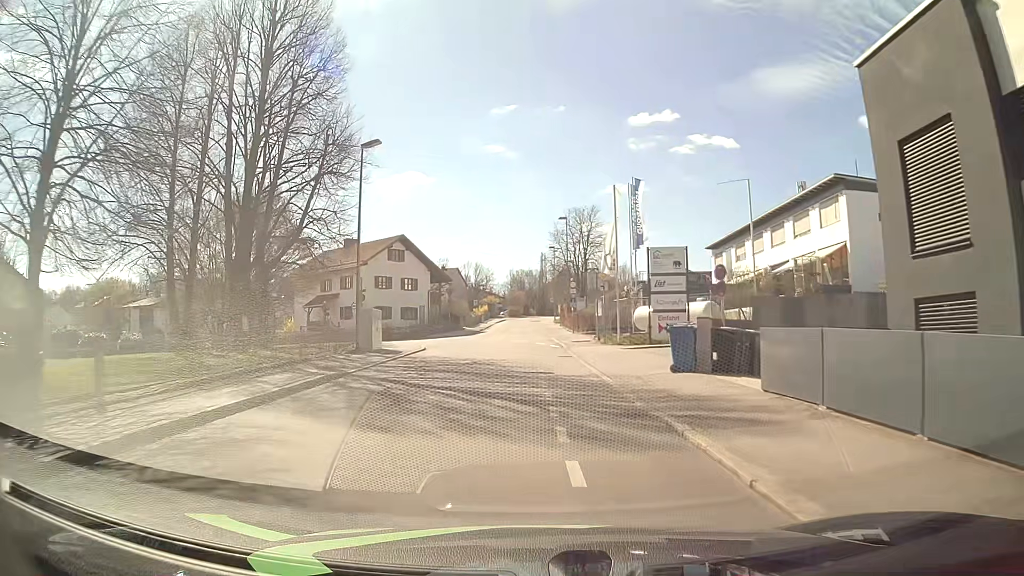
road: residential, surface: asphalt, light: Day
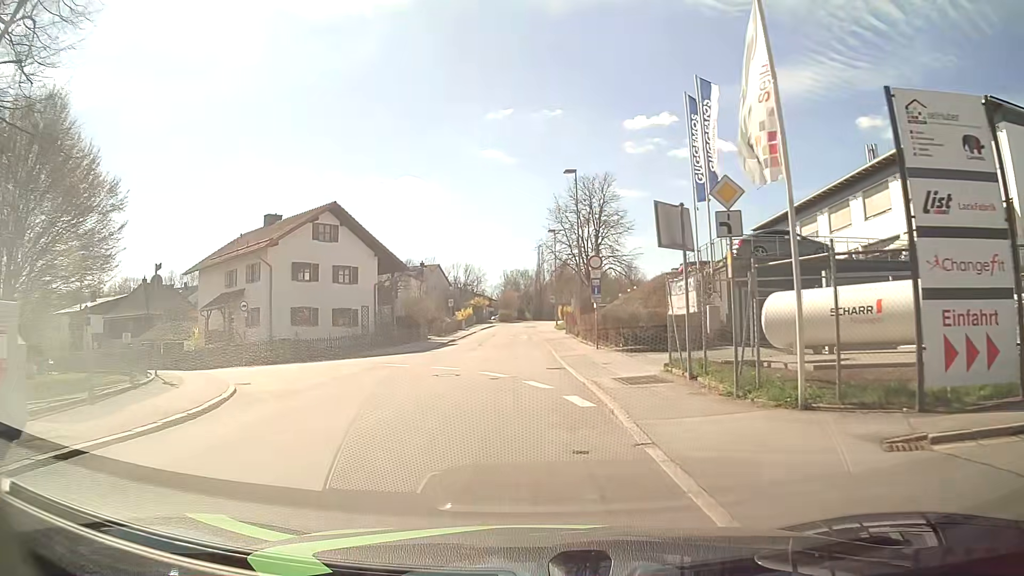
(+0.1, +20.9) m; 0°
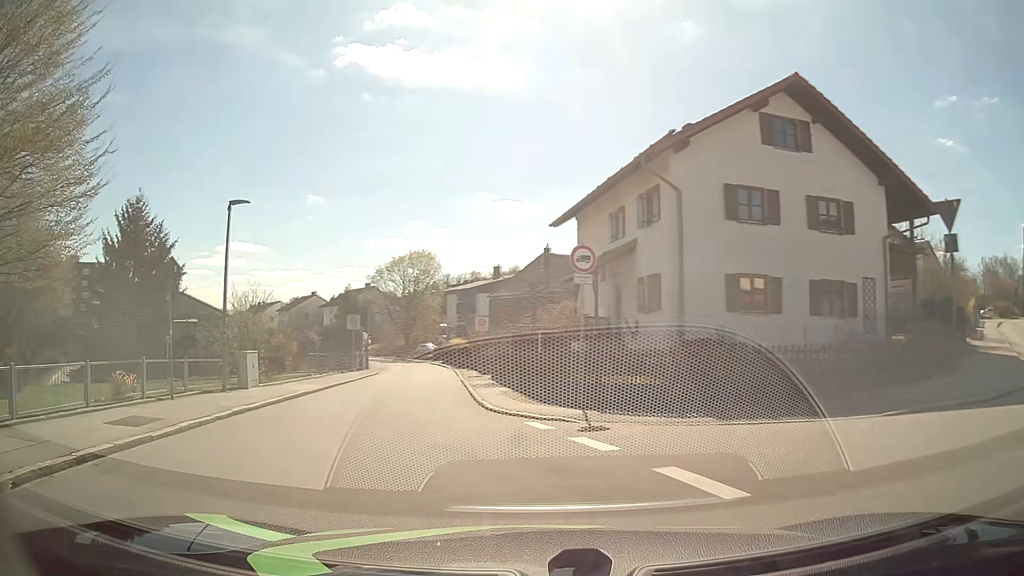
(-5.3, +21.1) m; -40°
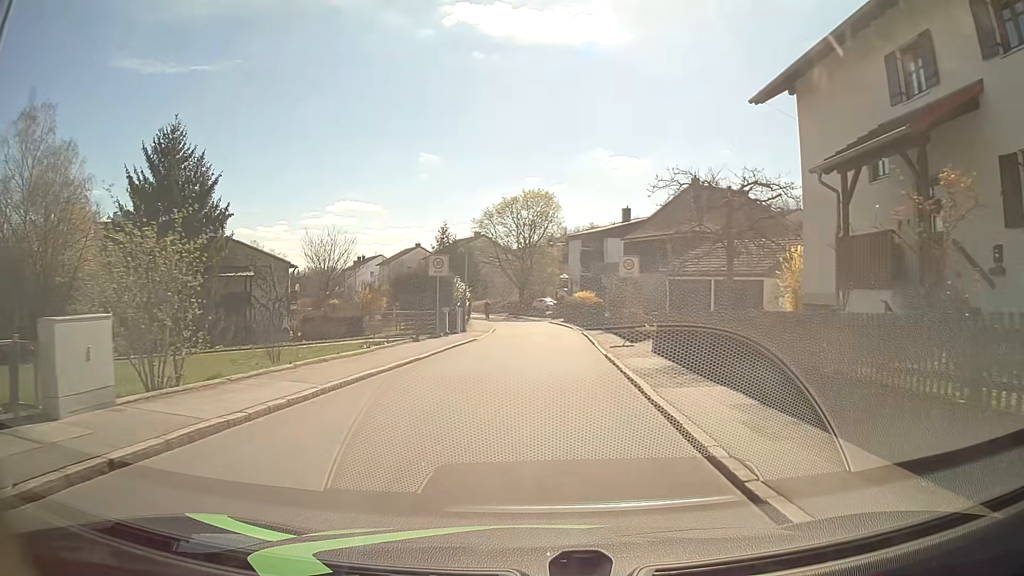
(-2.0, +13.3) m; -10°
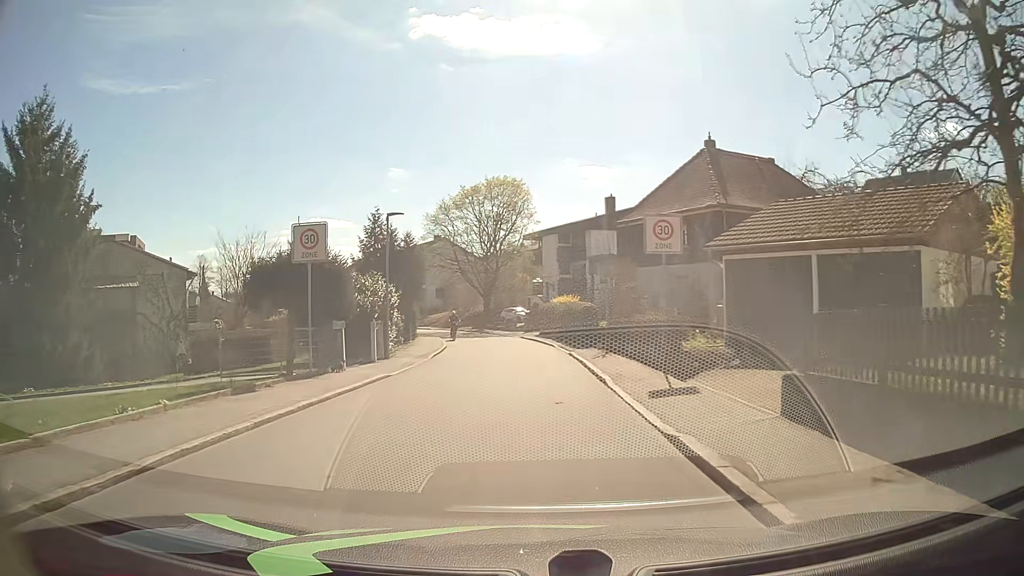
(+0.2, +13.3) m; +2°
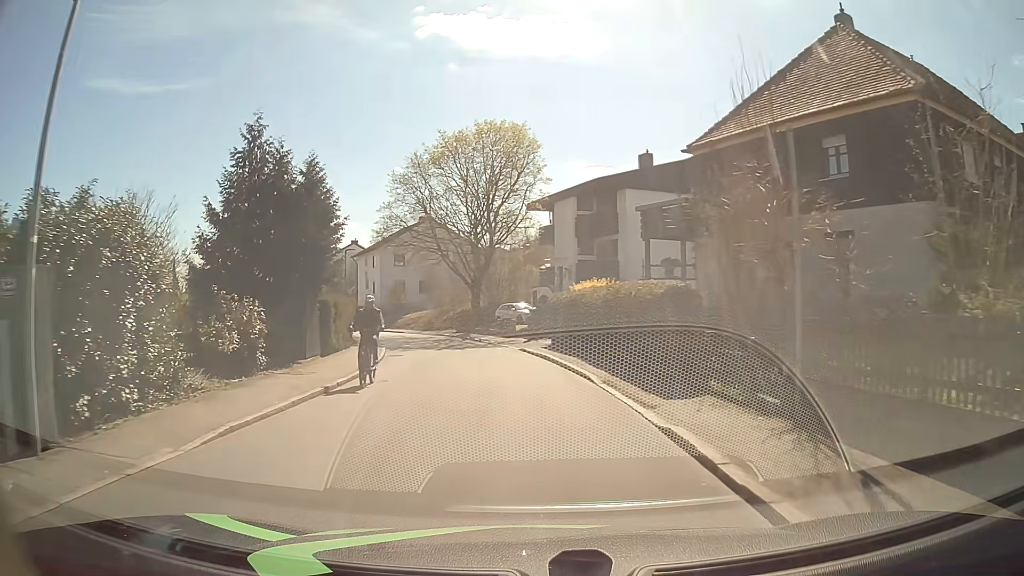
(-0.2, +18.2) m; -1°
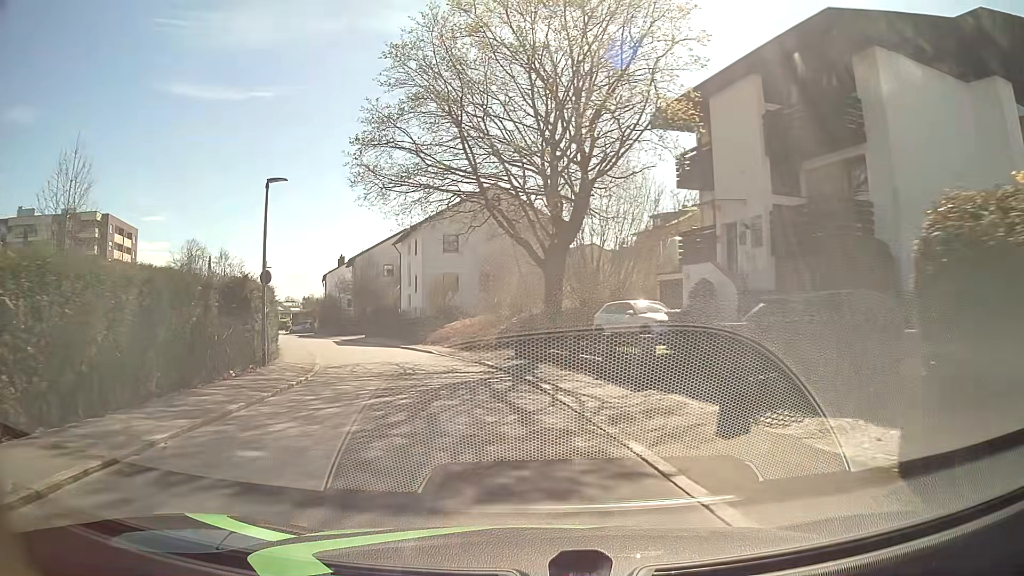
(-1.2, +22.7) m; -8°
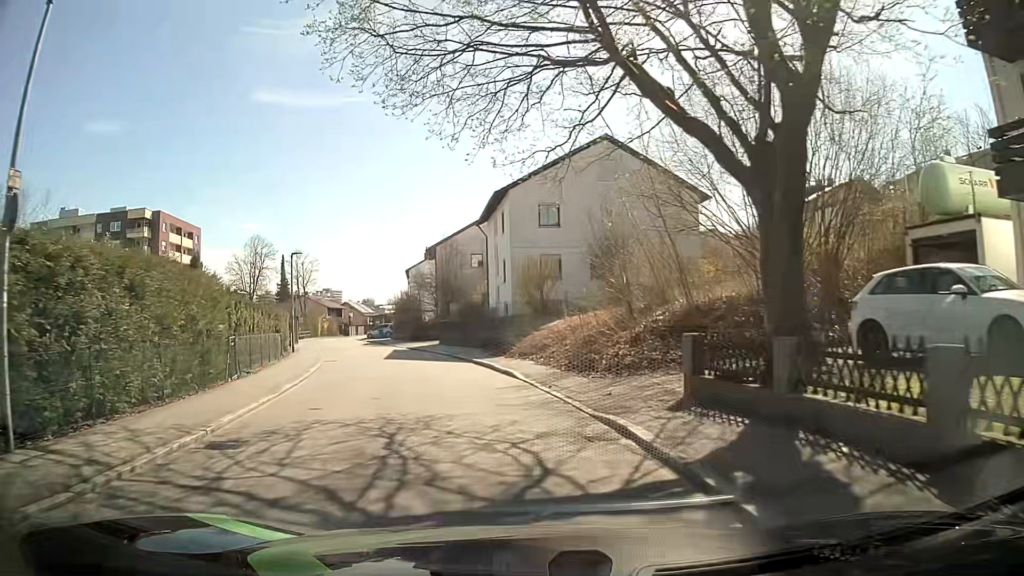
(-1.0, +13.3) m; -9°
(-1, +10) (-2, +20) (-5, +29) (-8, +39) (-12, +48) (-15, +58) (-19, +67) (-22, +77) (-24, +86) (-26, +96) m
